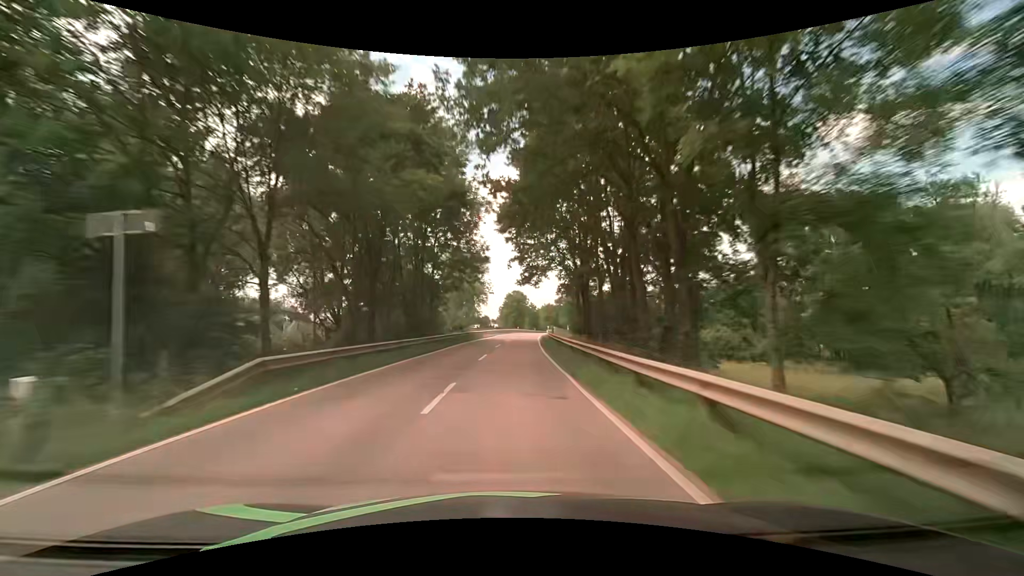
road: tertiary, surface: asphalt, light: Day
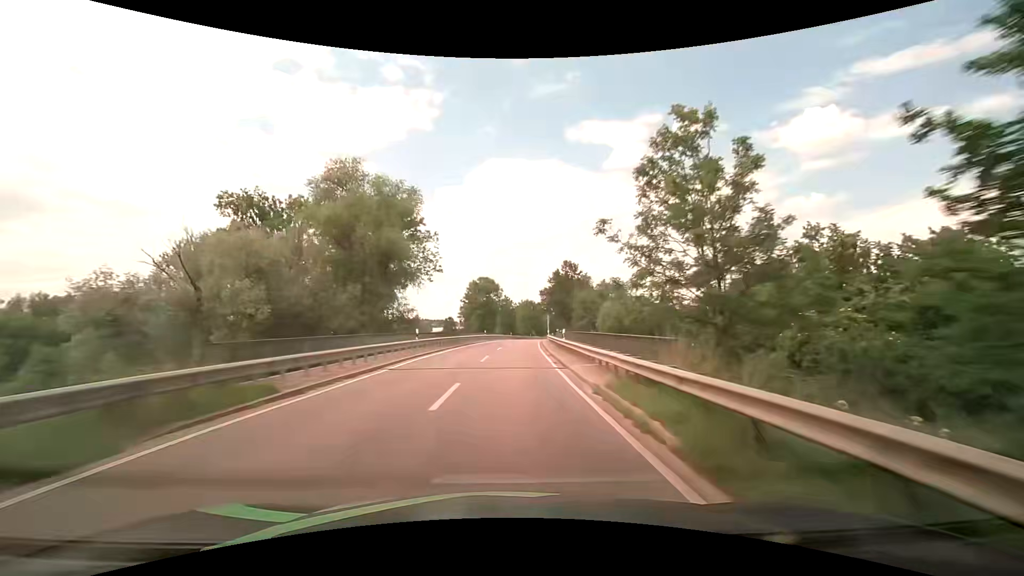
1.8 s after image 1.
(+1.6, +47.3) m; +3°
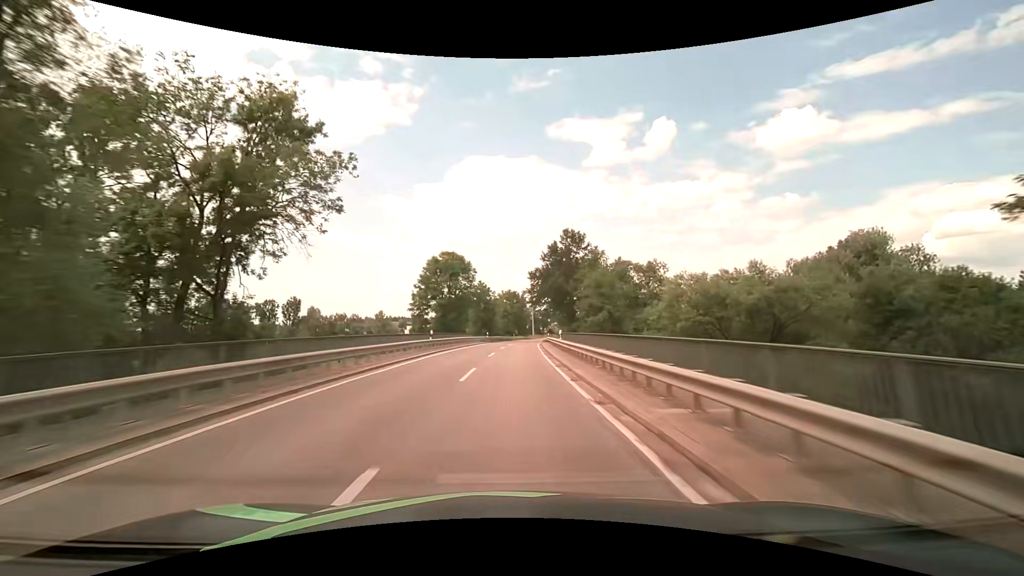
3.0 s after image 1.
(+0.8, +31.6) m; +3°
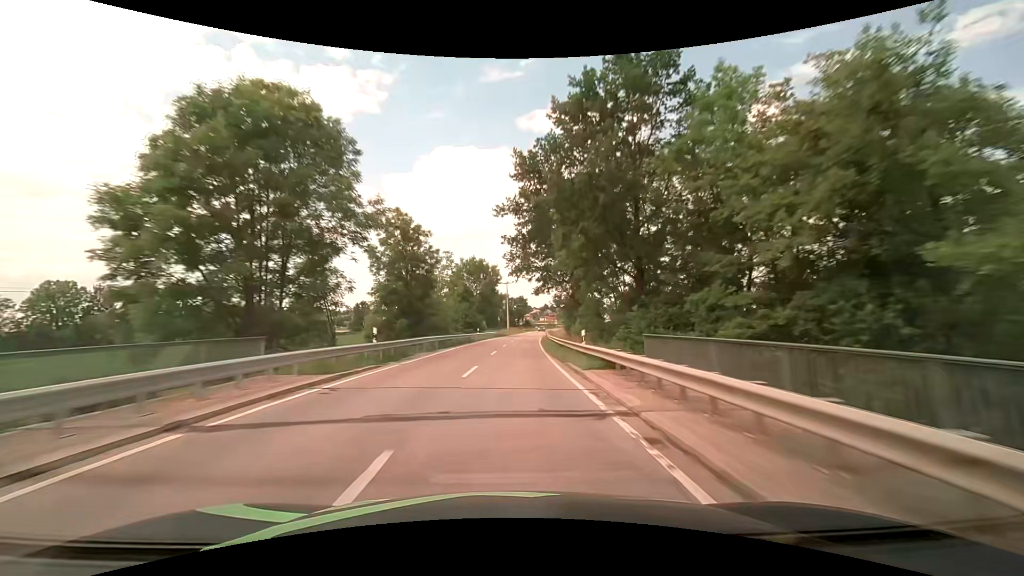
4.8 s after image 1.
(+1.3, +47.4) m; +3°
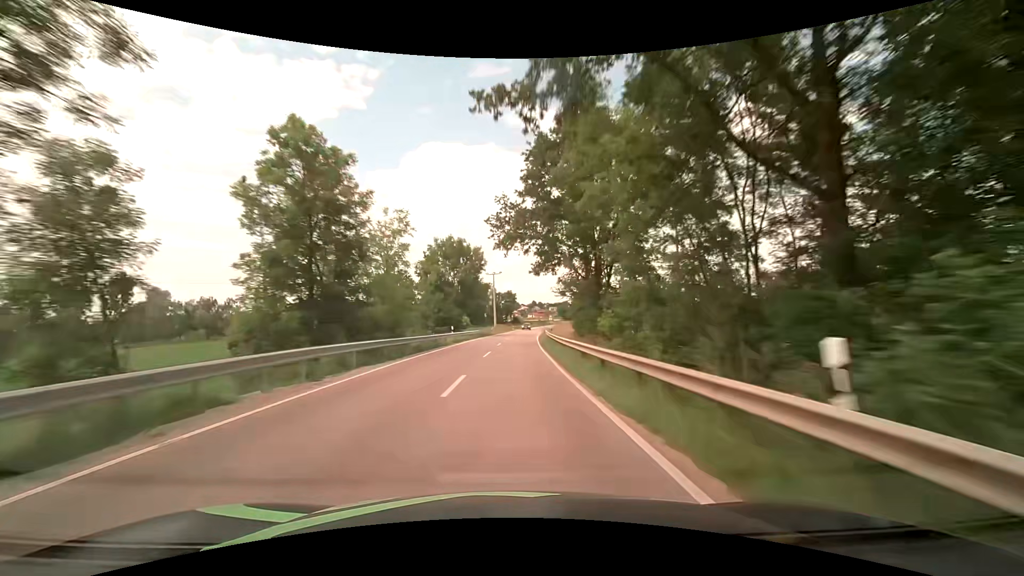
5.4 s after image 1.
(+0.2, +15.9) m; +1°
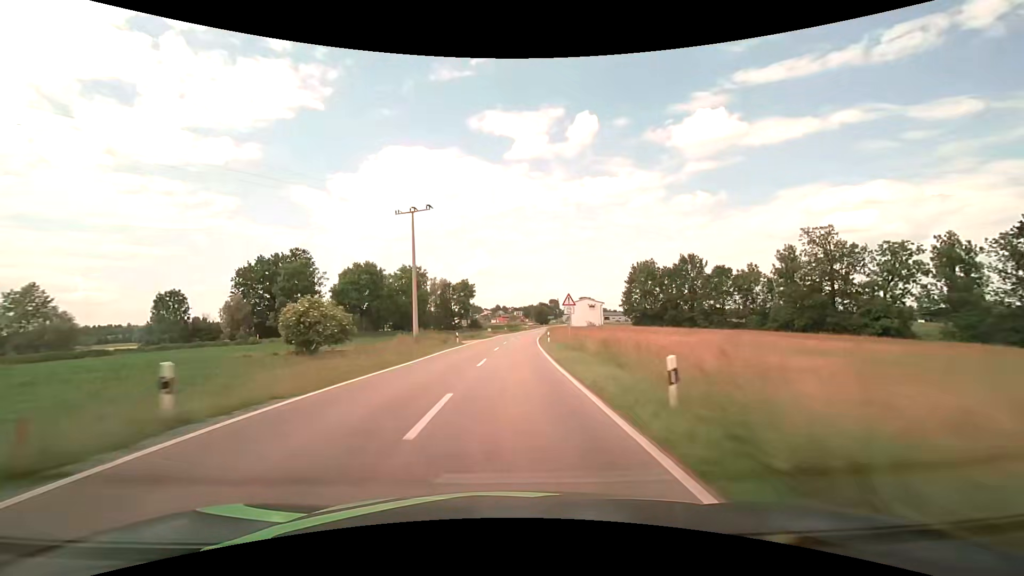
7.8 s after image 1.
(+2.5, +63.6) m; +4°
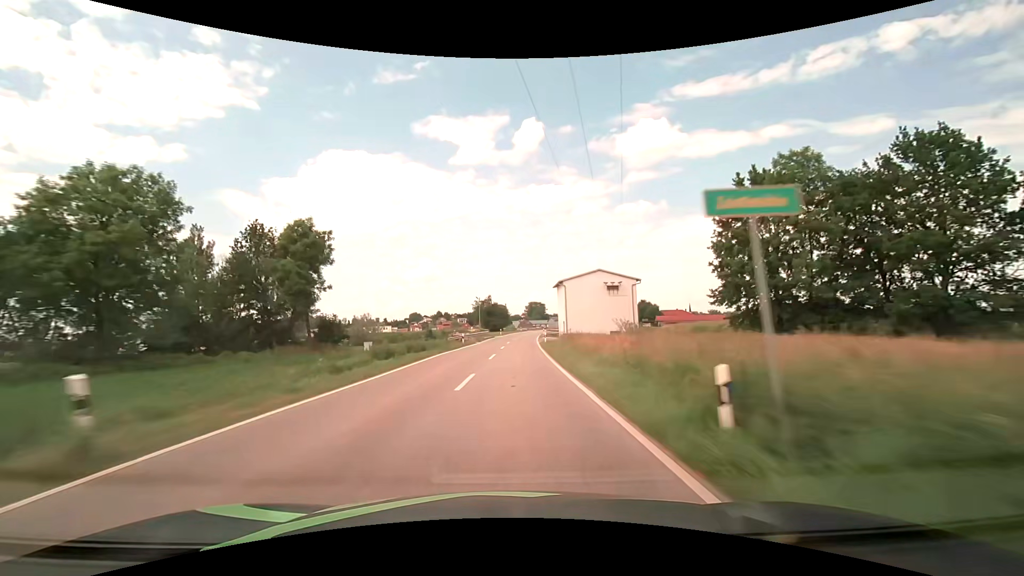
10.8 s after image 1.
(+3.8, +79.1) m; +6°
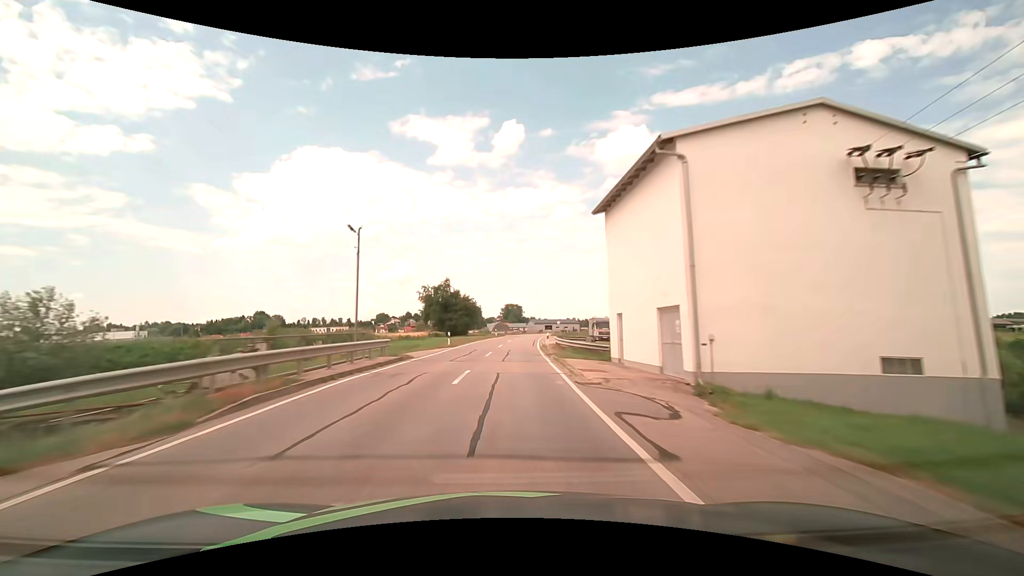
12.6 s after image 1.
(+1.5, +47.2) m; +3°
(0, +10) (0, +20) (0, +30) (+1, +40) (+1, +50) (+2, +60) (+3, +70) (+4, +80) (+5, +90) (+7, +100) m
